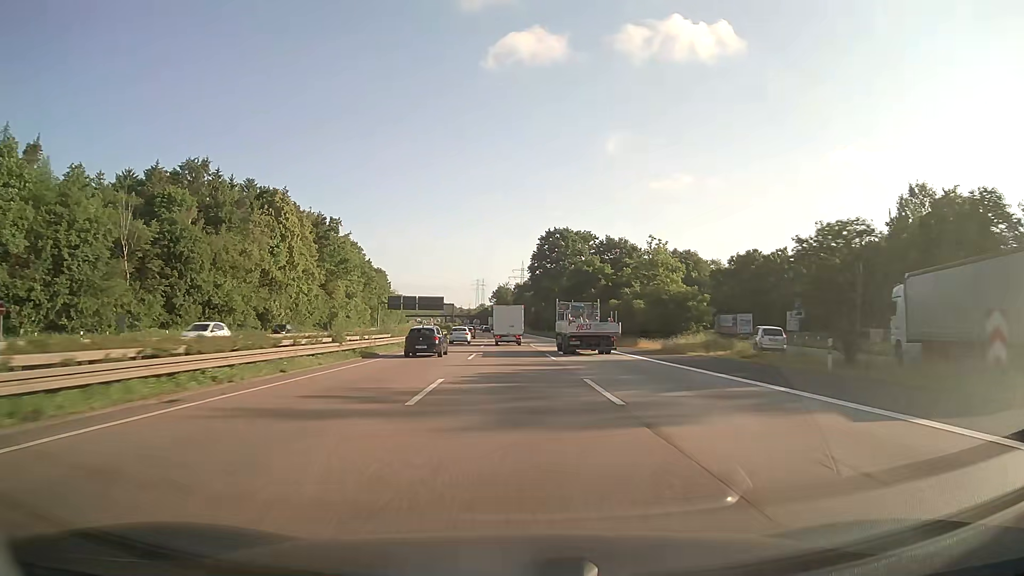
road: motorway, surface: asphalt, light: Day
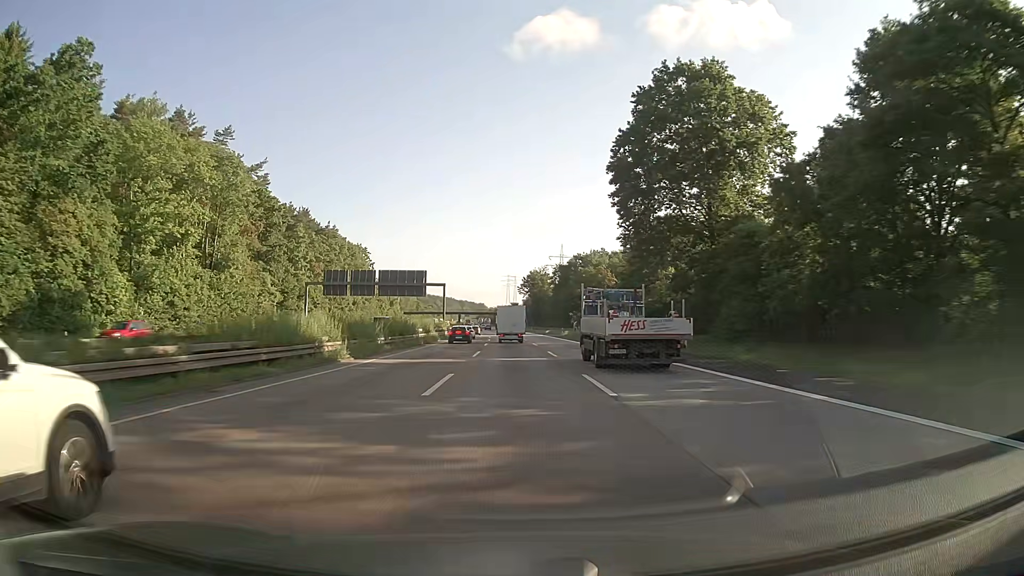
(-2.1, +87.6) m; -3°
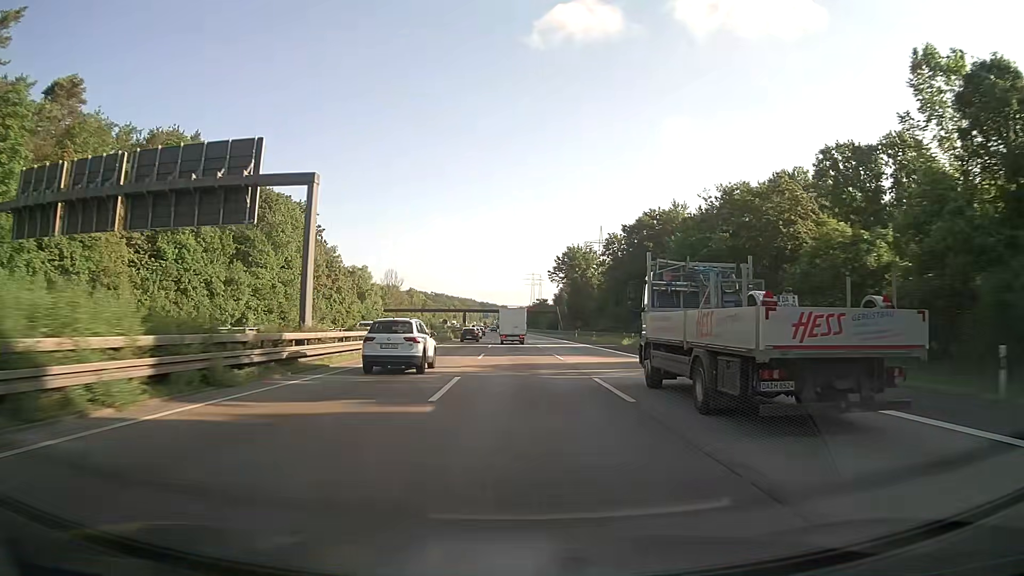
(-1.3, +71.4) m; -2°
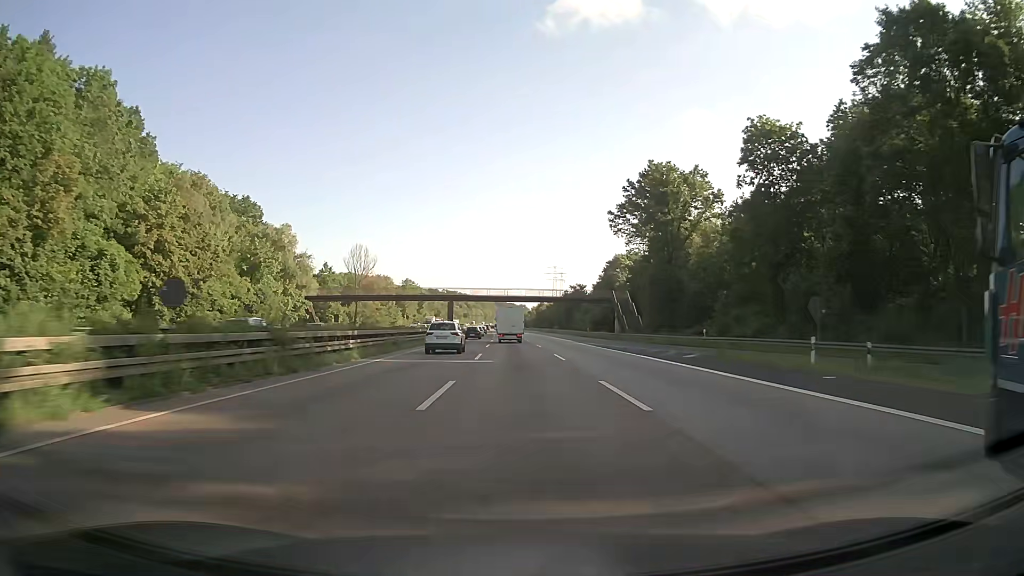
(-1.3, +72.6) m; -2°
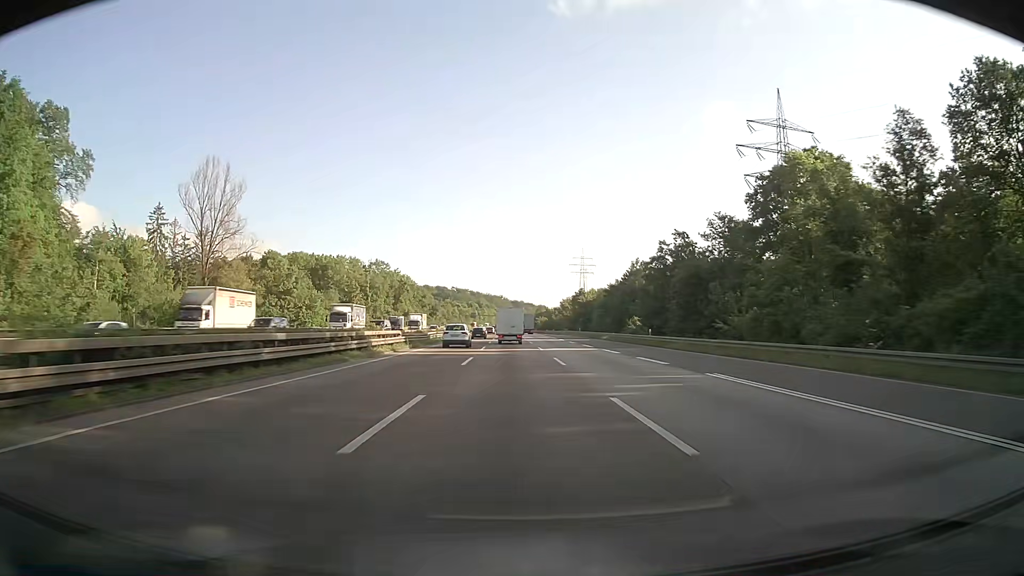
(-1.5, +91.8) m; -2°
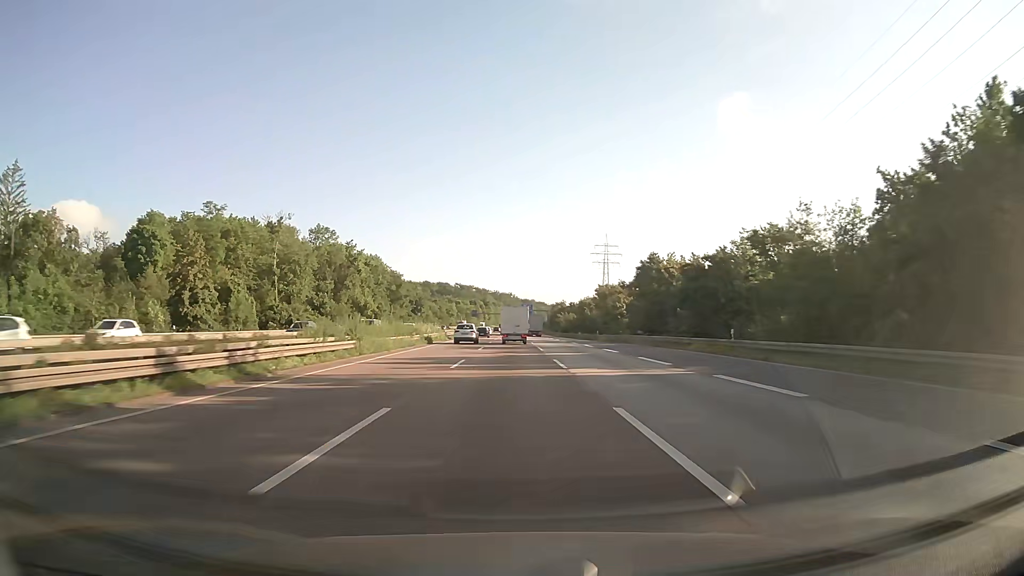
(-0.6, +73.2) m; -1°
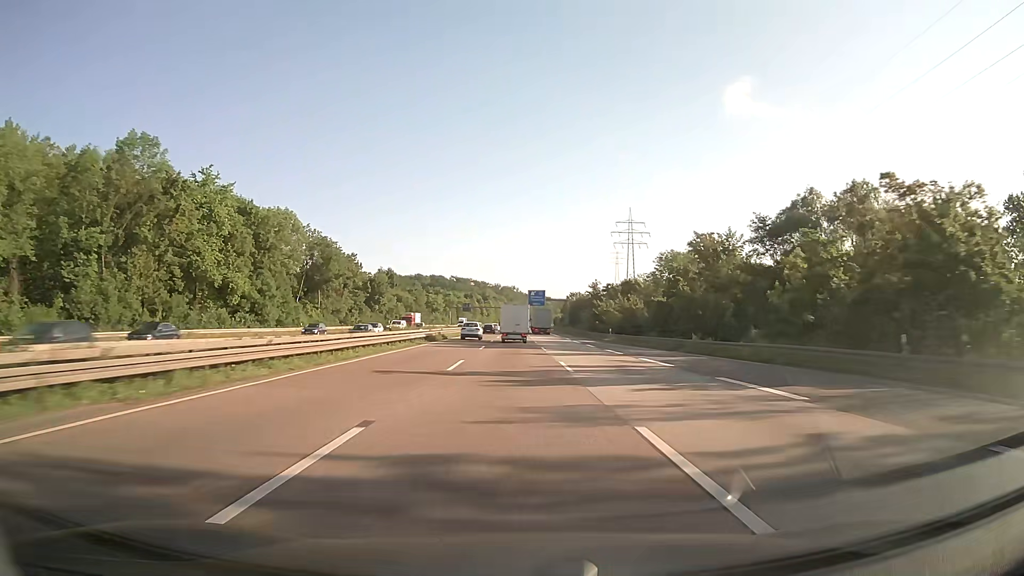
(-0.2, +72.3) m; 0°
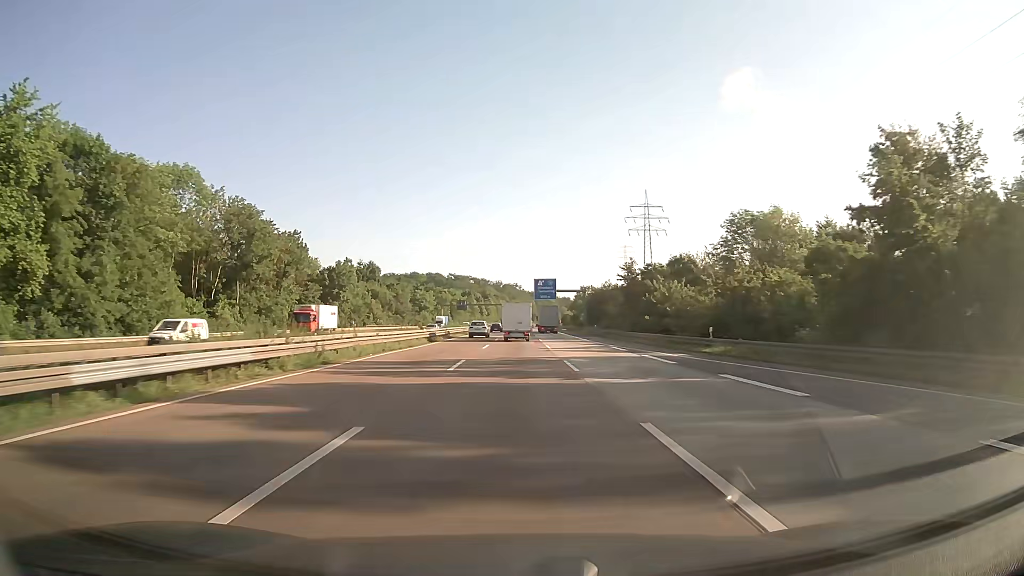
(0.0, +35.8) m; 0°
(0, +10) (0, +20) (0, +30) (0, +40) (0, +50) (0, +60) (0, +70) (0, +80) (0, +90) (0, +100) m
